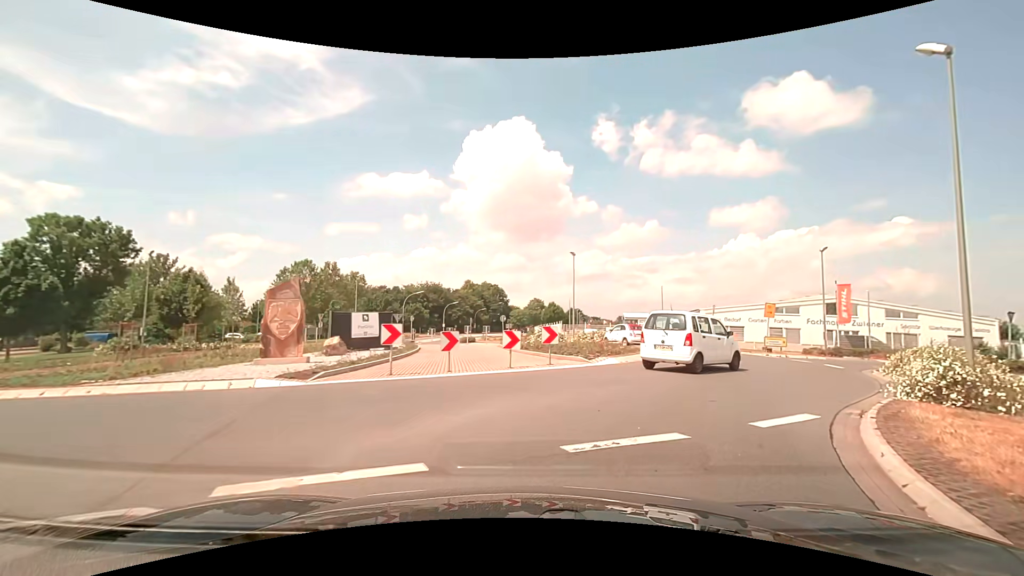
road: secondary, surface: asphalt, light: Day
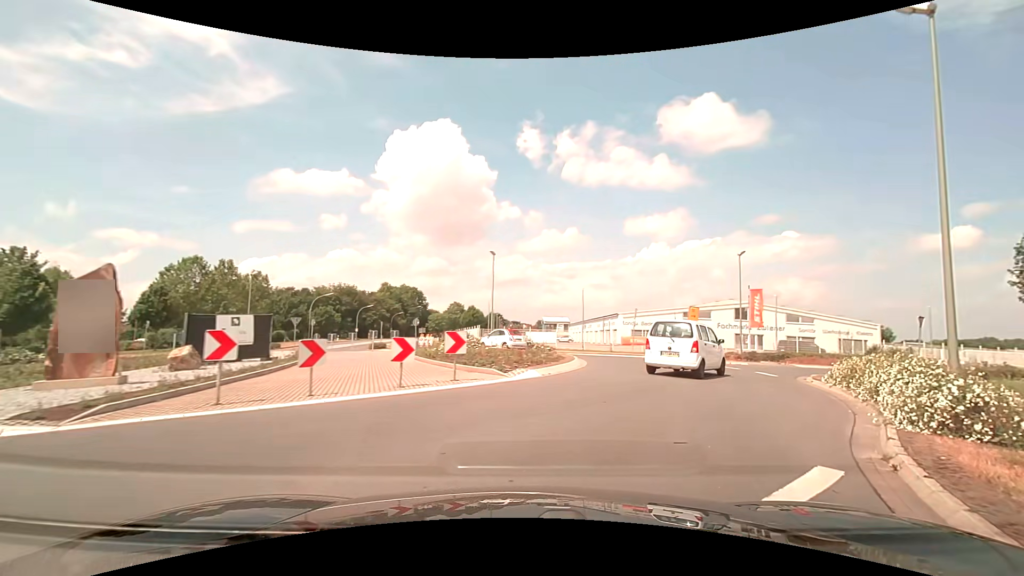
(+0.2, +3.3) m; +9°
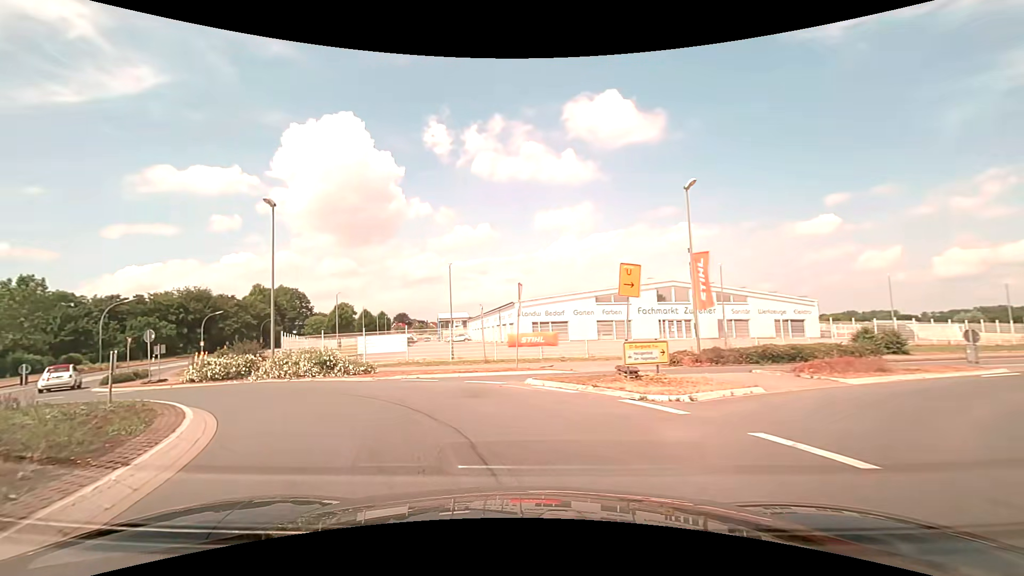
(+4.7, +17.8) m; +10°
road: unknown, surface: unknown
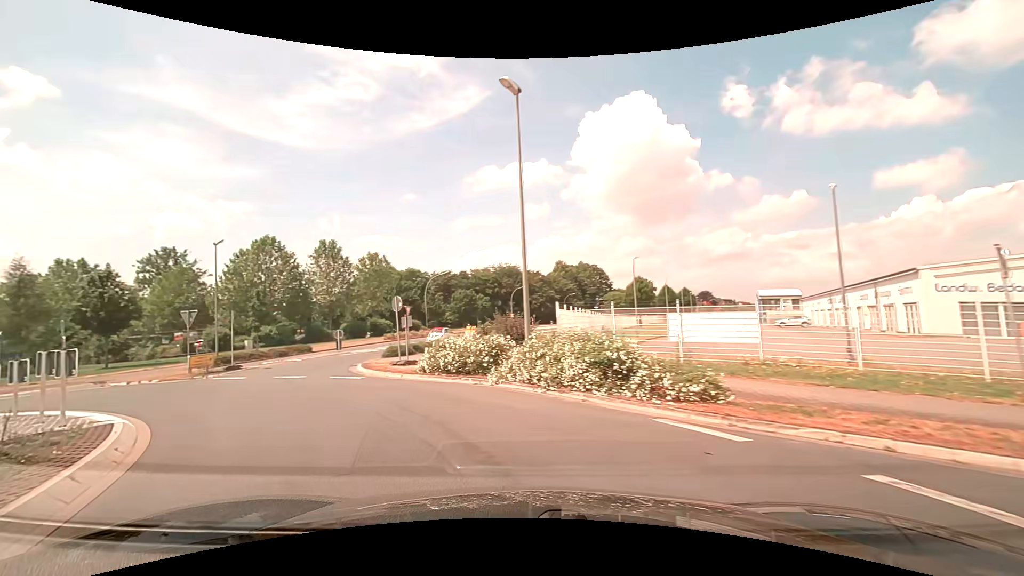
(-3.2, +12.0) m; -31°
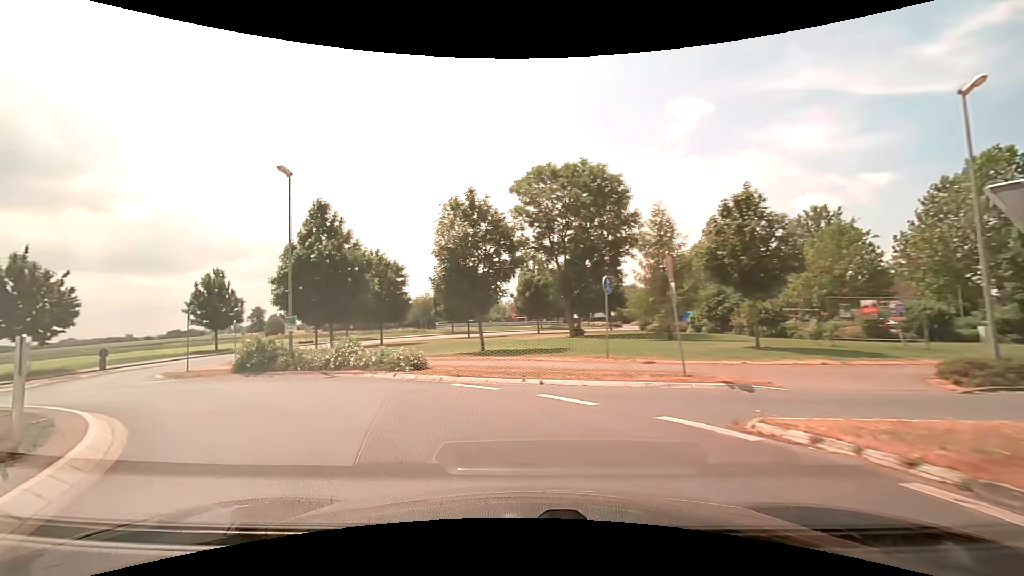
(-11.8, +16.4) m; -68°
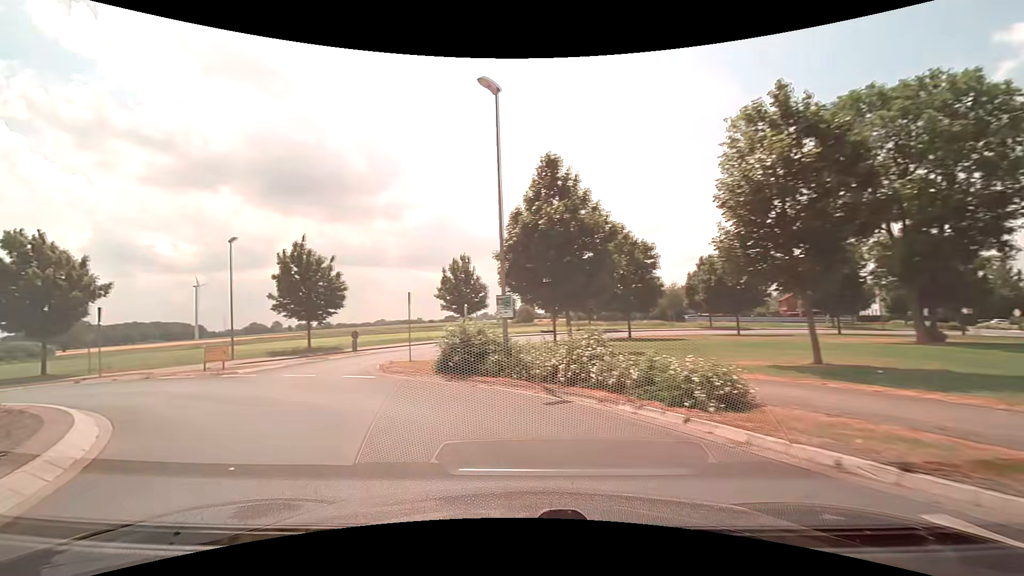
(-1.8, +8.3) m; -26°
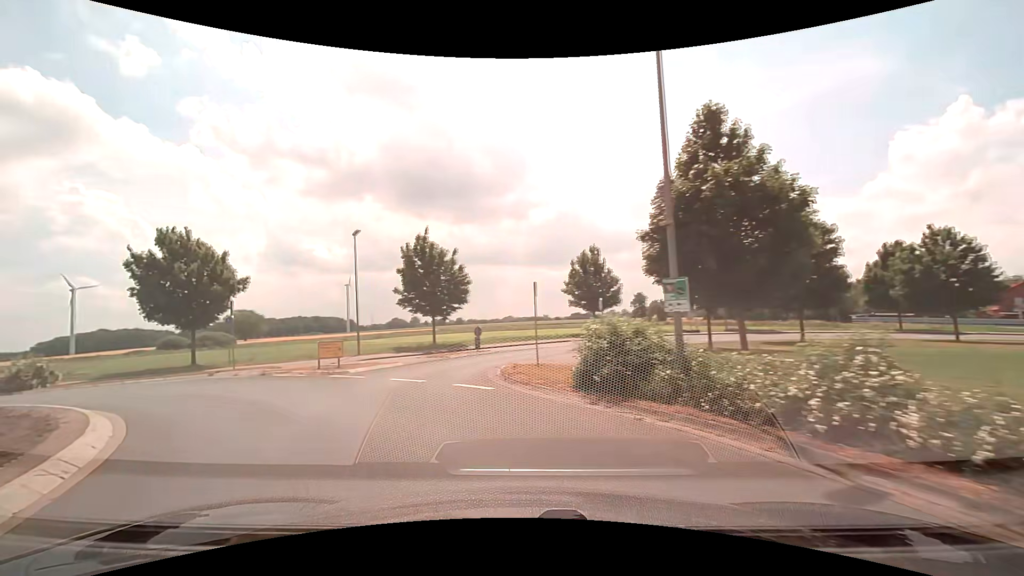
(-0.5, +4.2) m; -14°
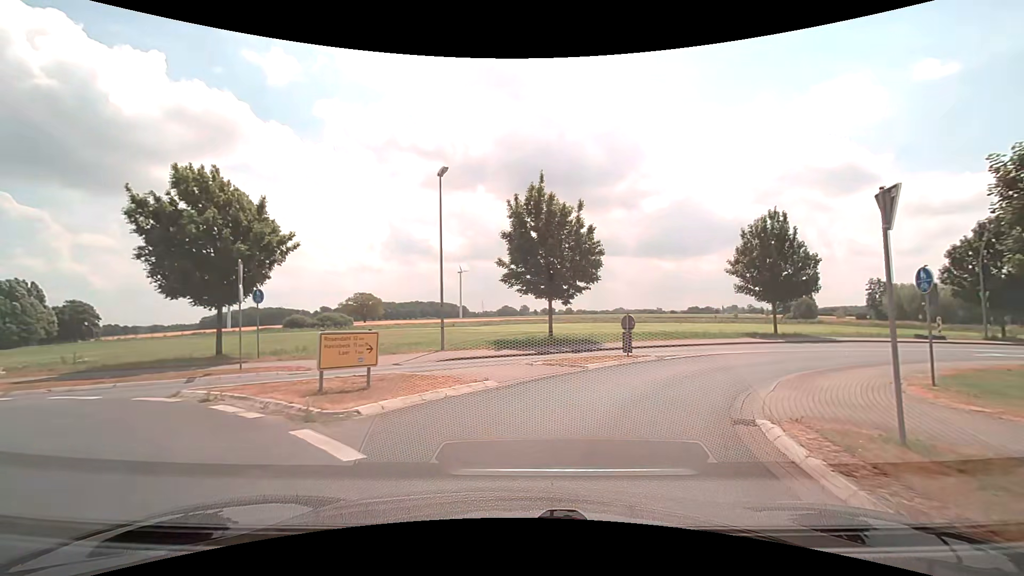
(-2.2, +11.6) m; -13°
